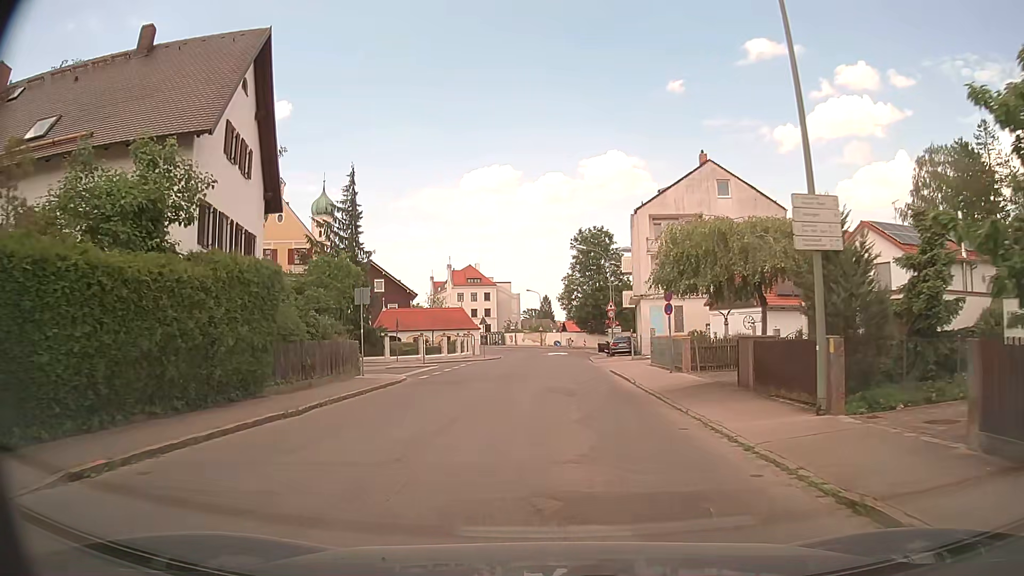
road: unclassified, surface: asphalt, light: Day
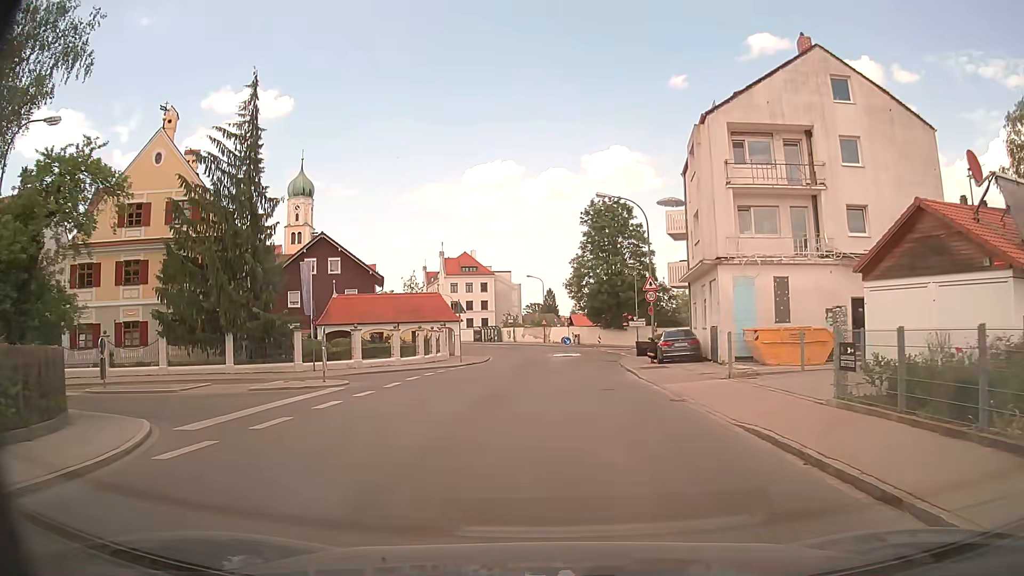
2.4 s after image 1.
(-0.2, +18.7) m; -1°
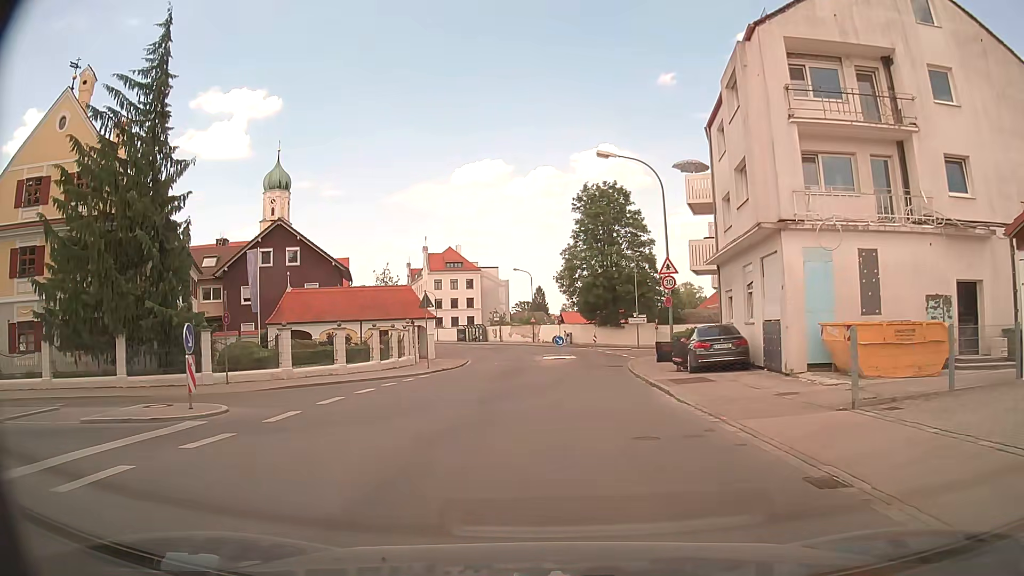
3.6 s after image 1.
(+0.1, +8.0) m; +1°
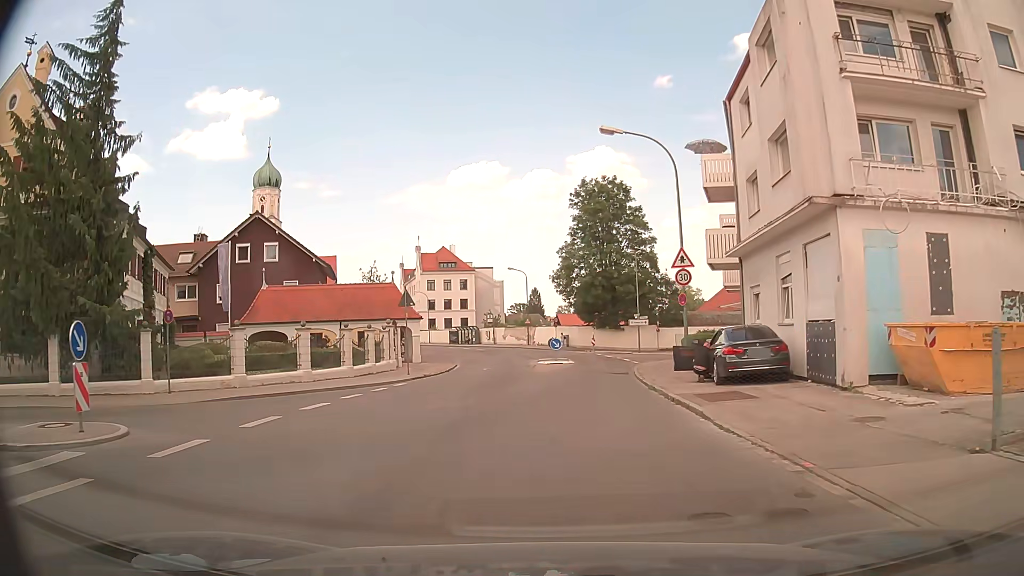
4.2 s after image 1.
(0.0, +3.7) m; 0°
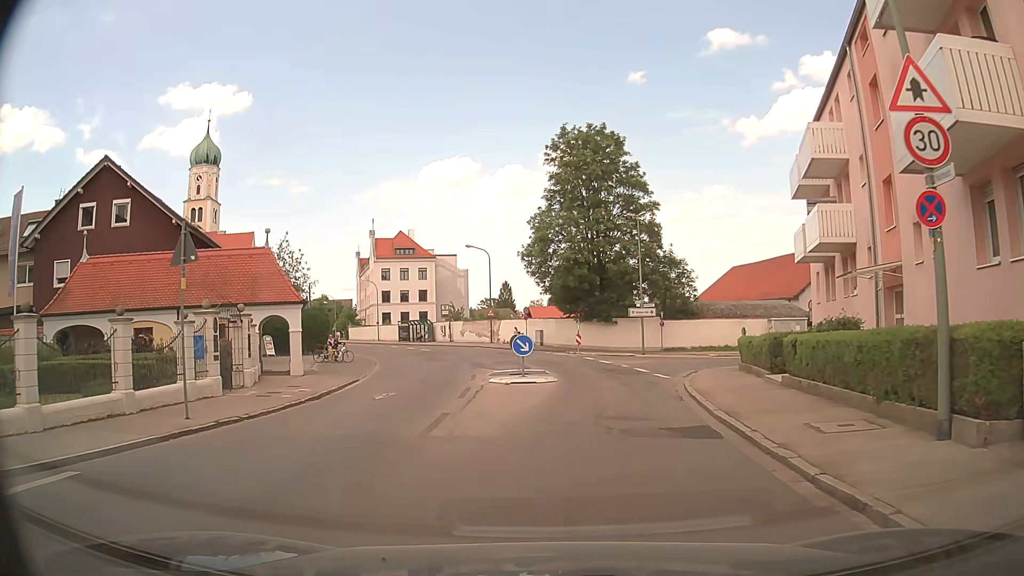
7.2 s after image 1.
(+0.2, +17.2) m; +3°
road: tertiary
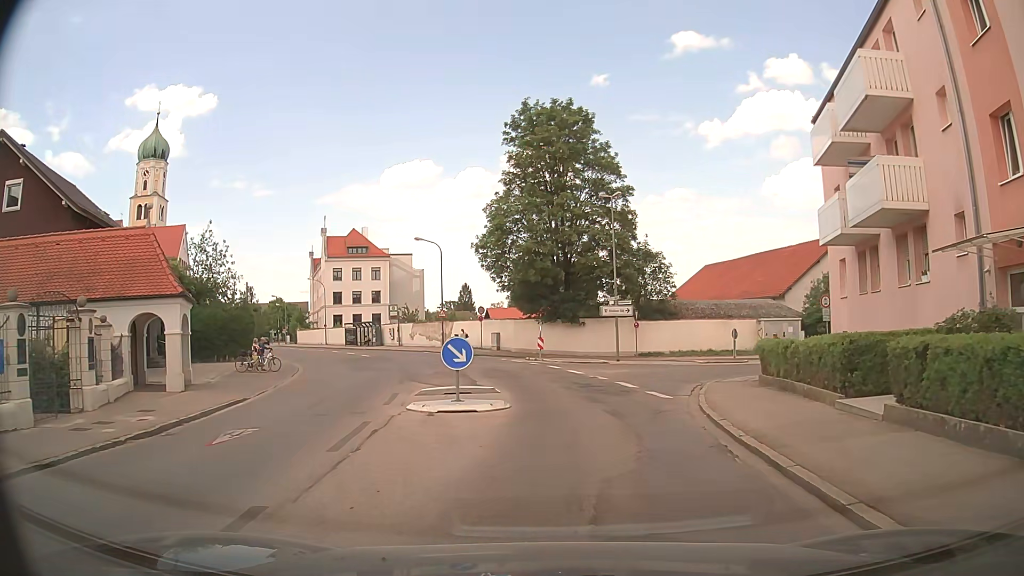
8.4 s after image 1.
(+0.1, +6.8) m; +3°
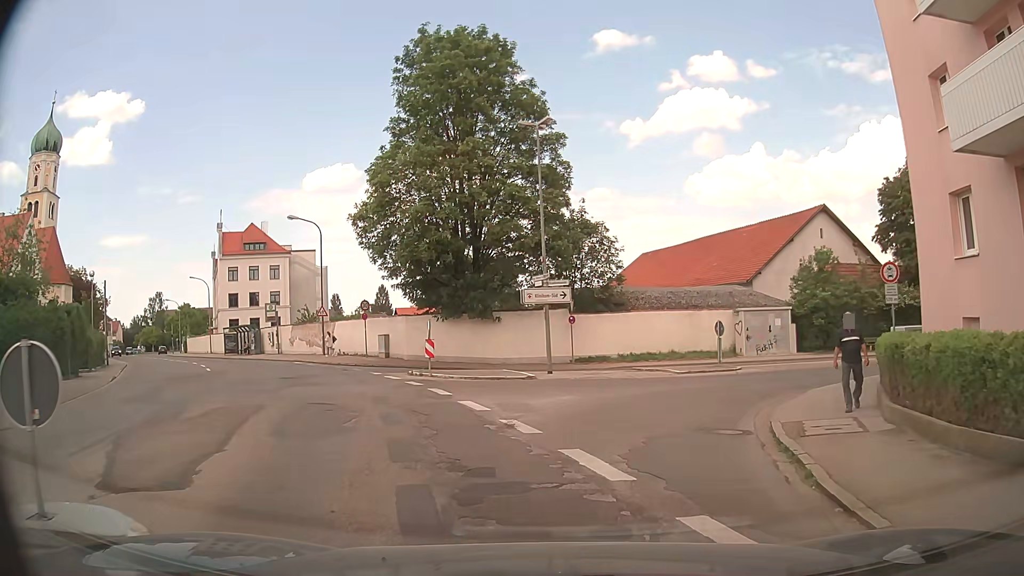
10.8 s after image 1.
(+0.8, +12.3) m; +6°
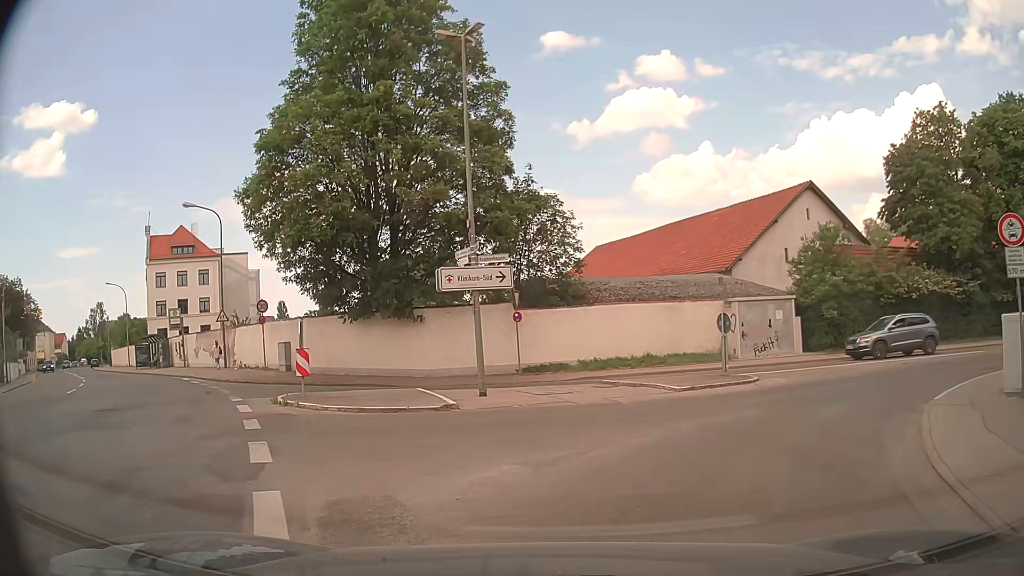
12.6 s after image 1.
(+0.3, +7.7) m; +3°
(+2, +10) (+9, +17) (+18, +21) (+28, +23) (+38, +23) (+48, +24) (+57, +25) (+67, +25) (+77, +25) (+87, +26) m
